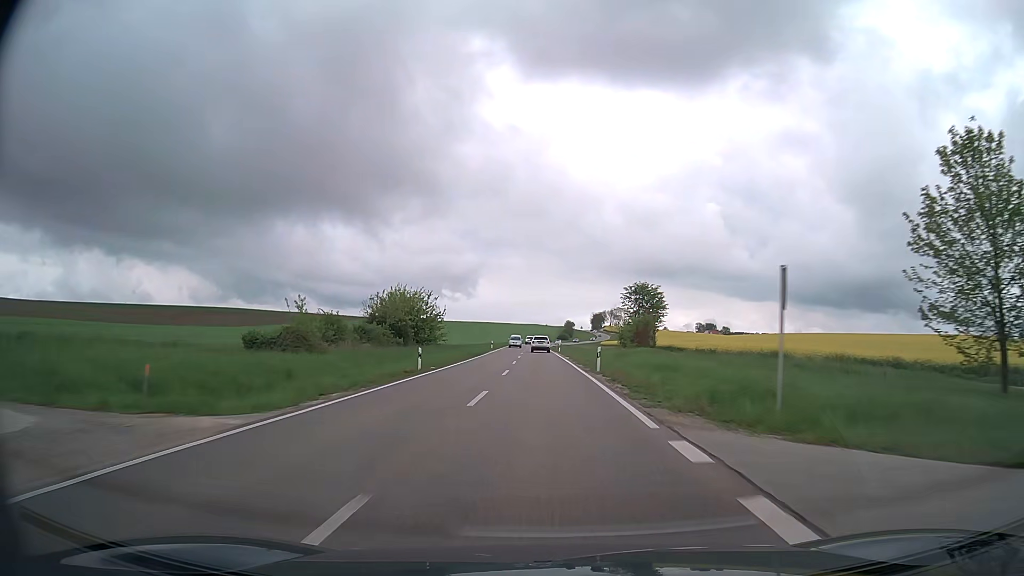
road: secondary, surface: asphalt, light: Day
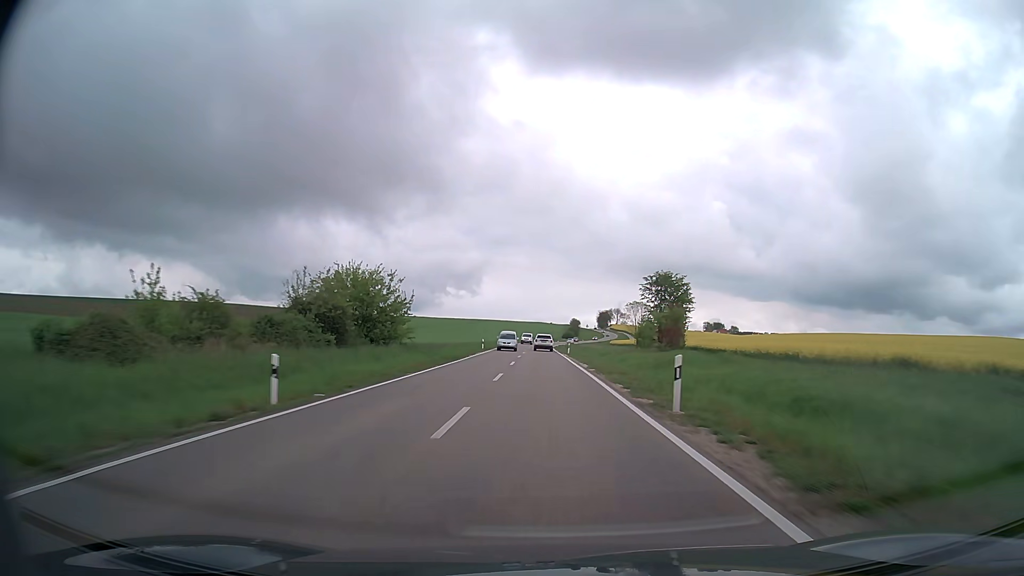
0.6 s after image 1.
(-0.1, +16.9) m; -1°
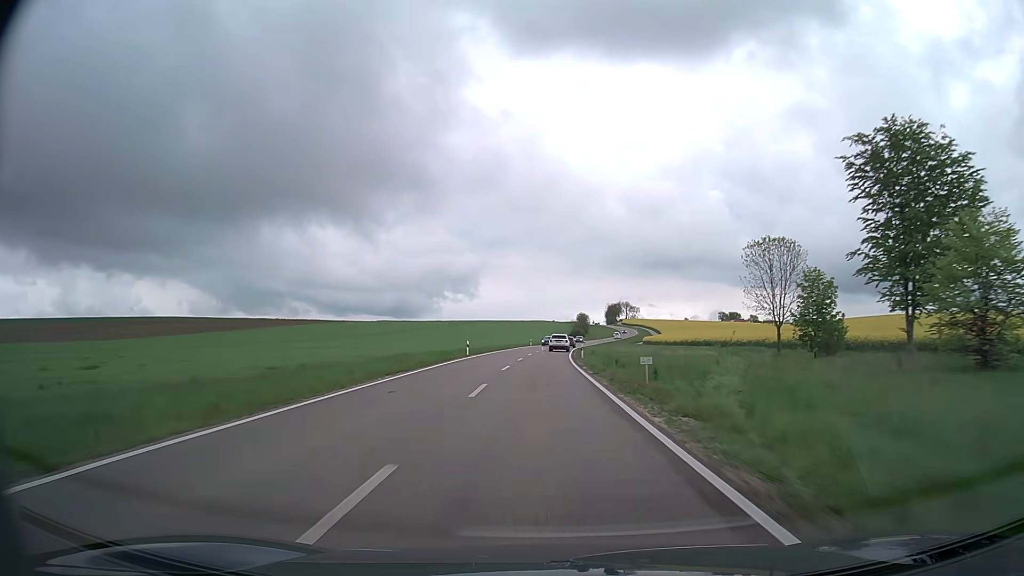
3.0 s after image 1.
(0.0, +66.3) m; 0°
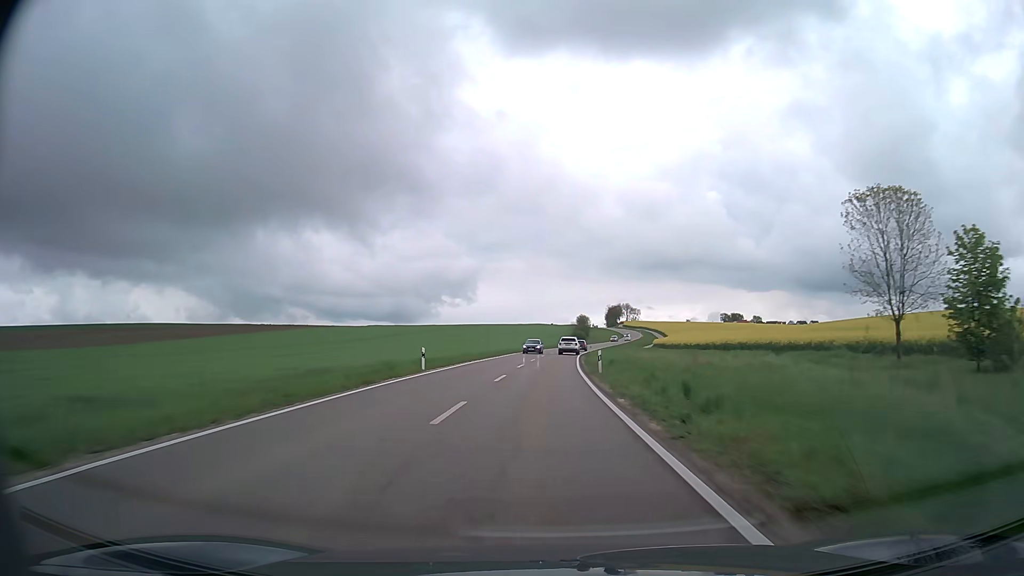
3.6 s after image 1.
(0.0, +16.4) m; 0°
(0, +10) (0, +20) (0, +30) (0, +40) (+1, +50) (+1, +60) (+2, +70) (+3, +80) (+4, +90) (+5, +100) m
